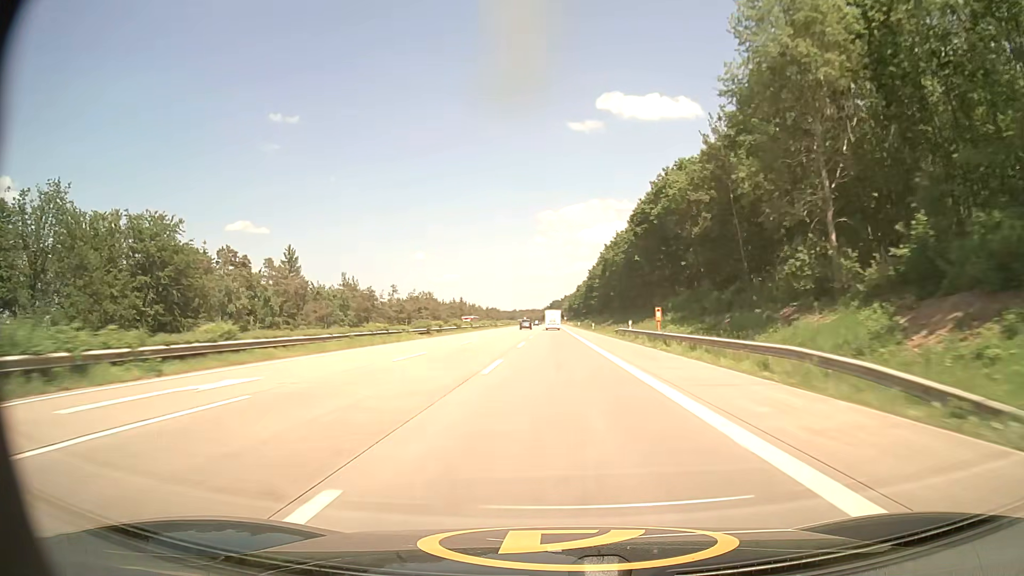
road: motorway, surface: asphalt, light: Day
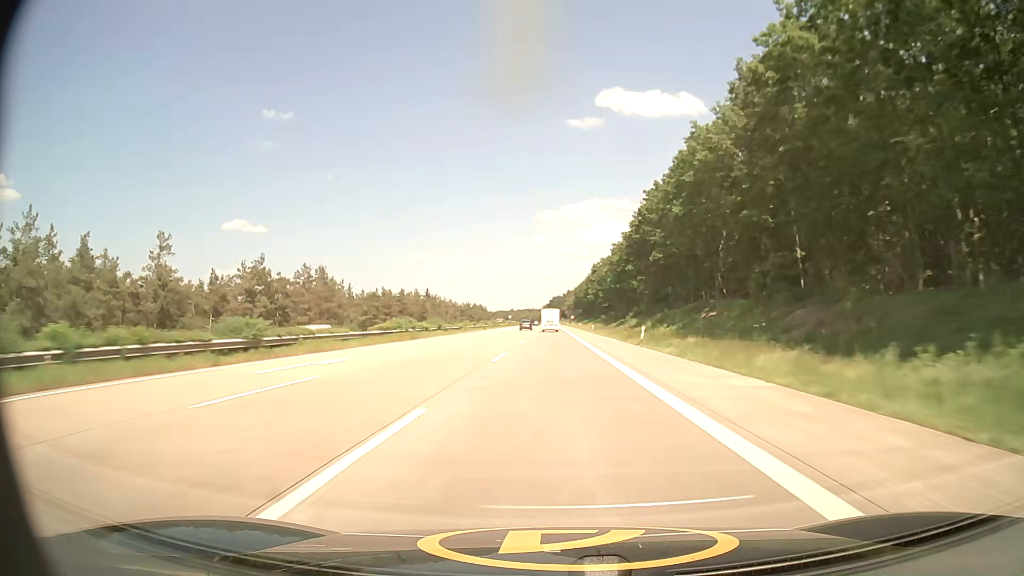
(-0.1, +102.4) m; 0°
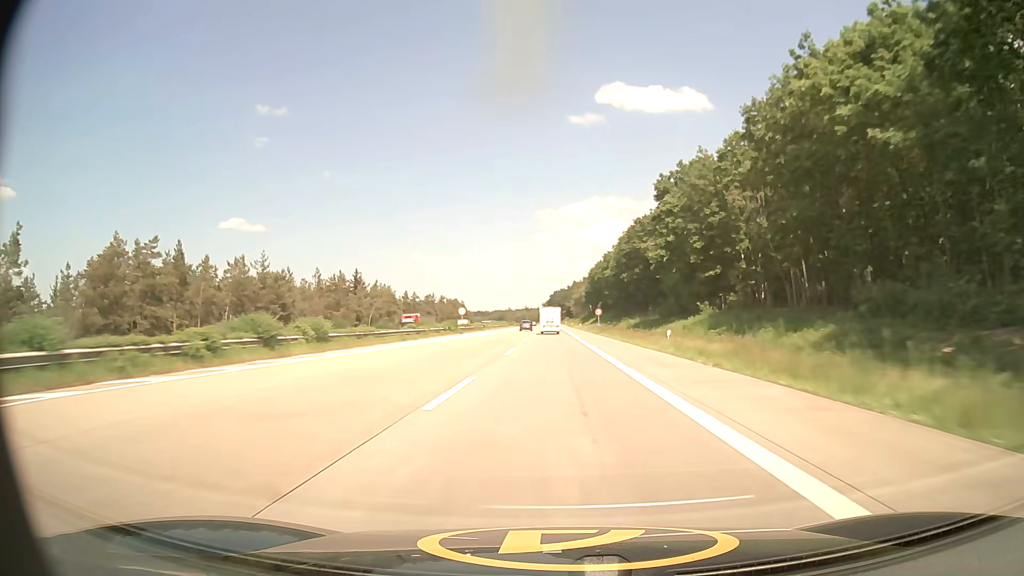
(-0.1, +101.4) m; 0°
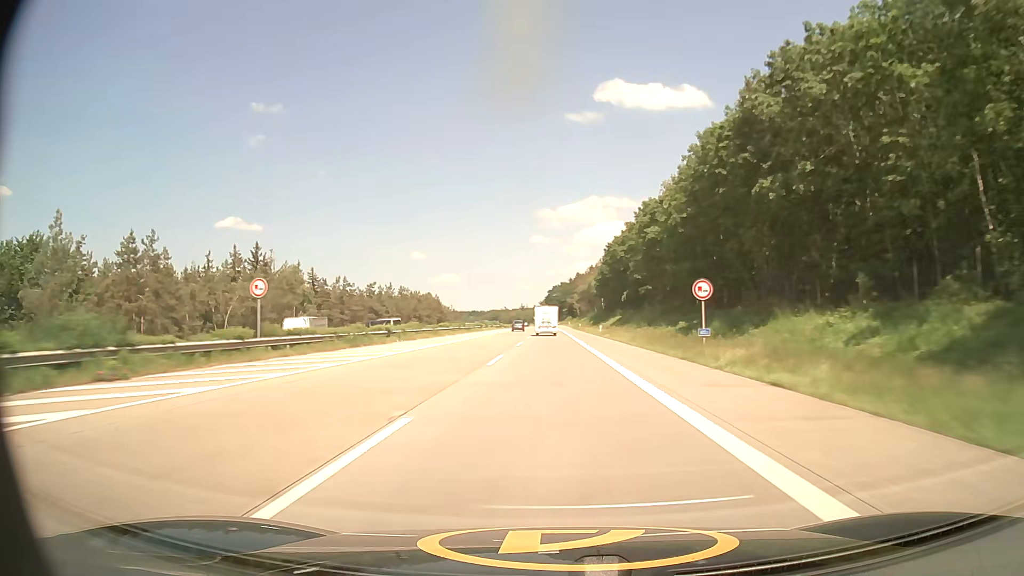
(0.0, +60.4) m; 0°
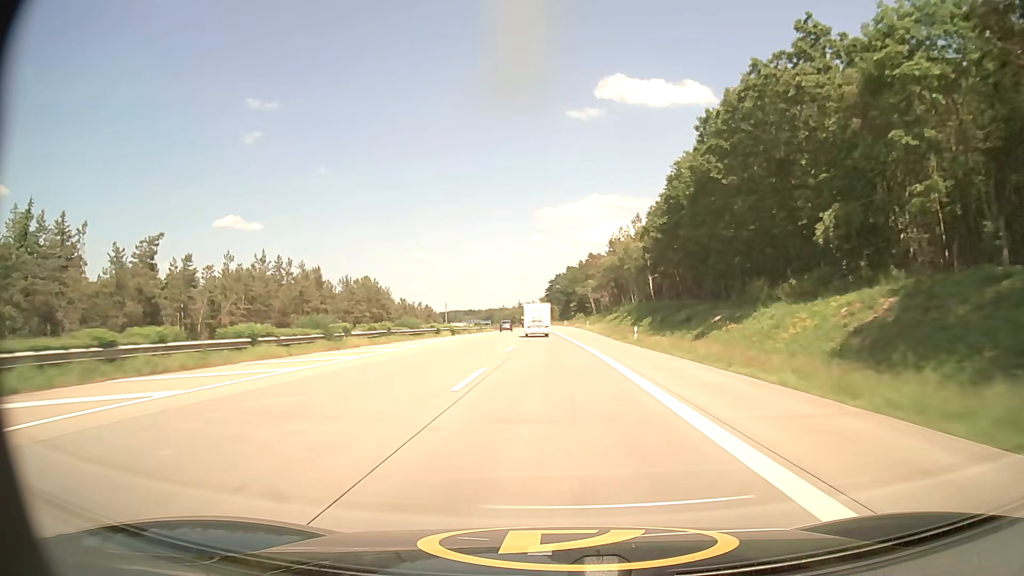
(-0.2, +80.0) m; 0°
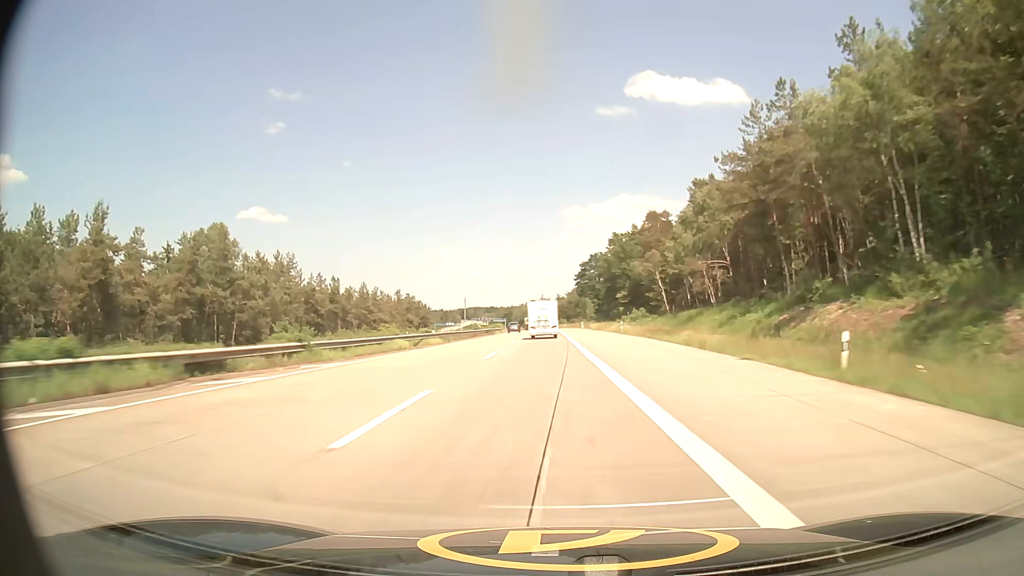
(-1.0, +77.7) m; -2°
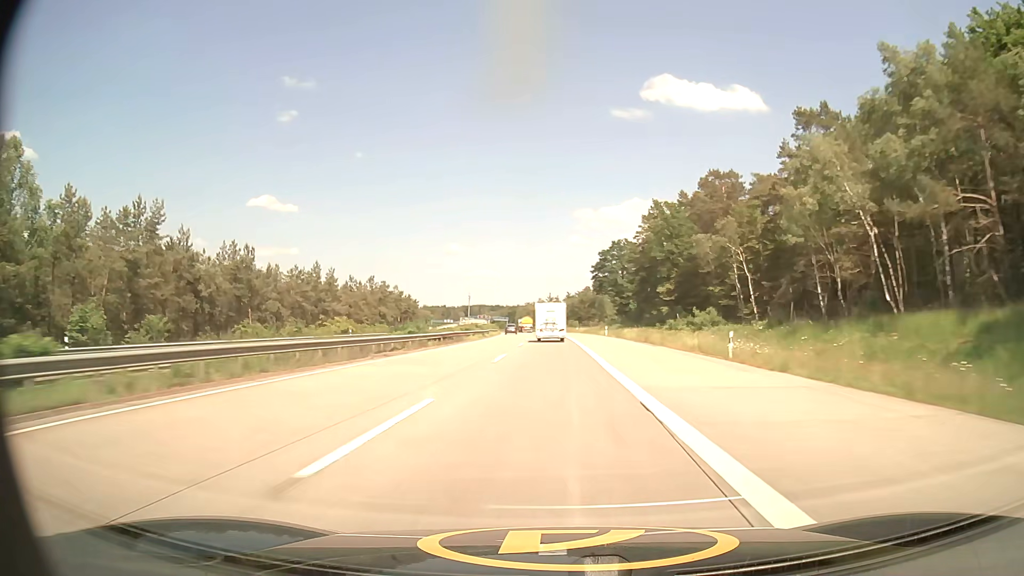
(-0.3, +37.2) m; -1°
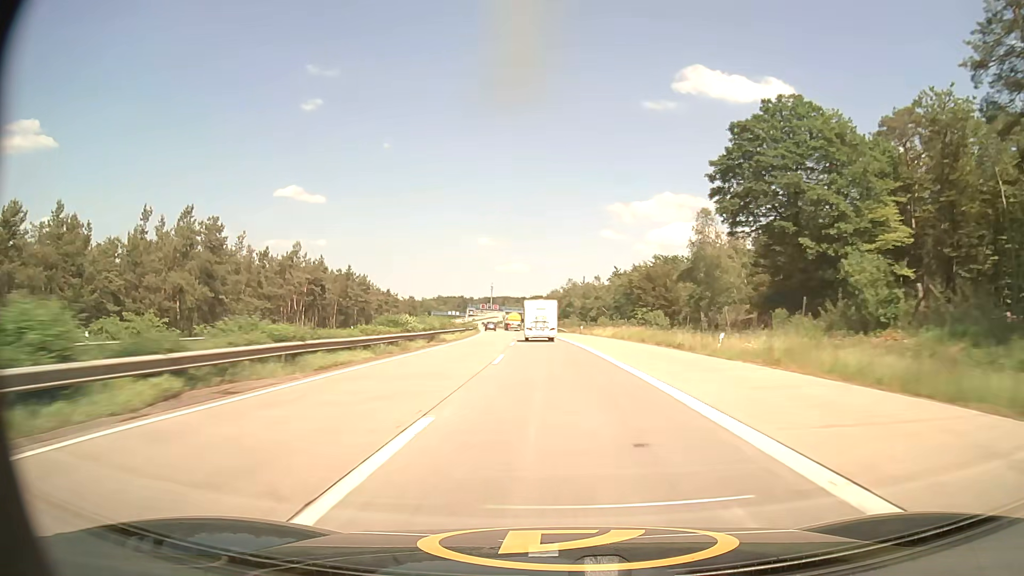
(-1.2, +91.2) m; -2°
(0, +10) (0, +20) (-1, +30) (-1, +40) (-1, +50) (-2, +60) (-2, +70) (-3, +80) (-4, +90) (-5, +100) m
